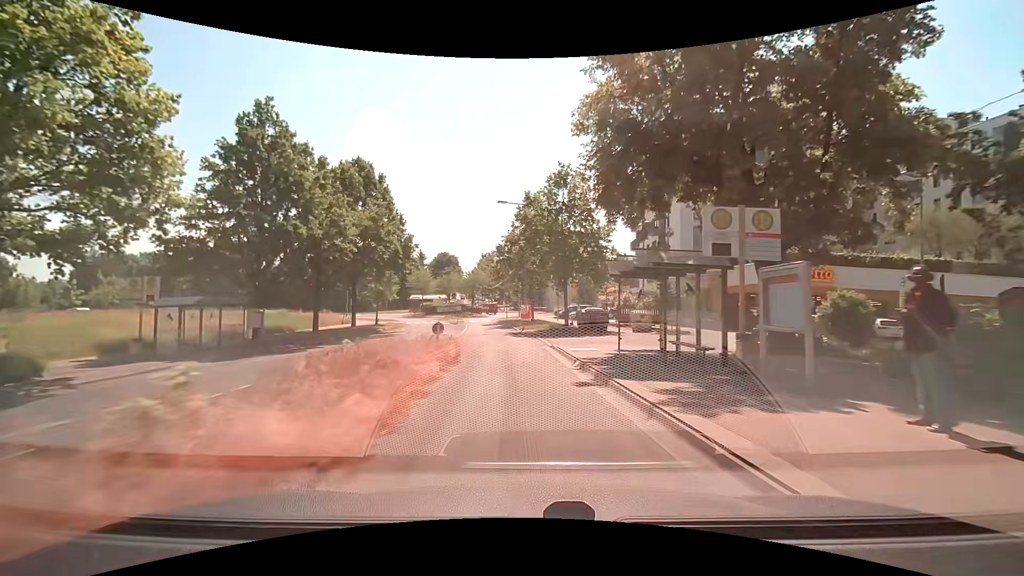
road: tertiary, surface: asphalt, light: Day
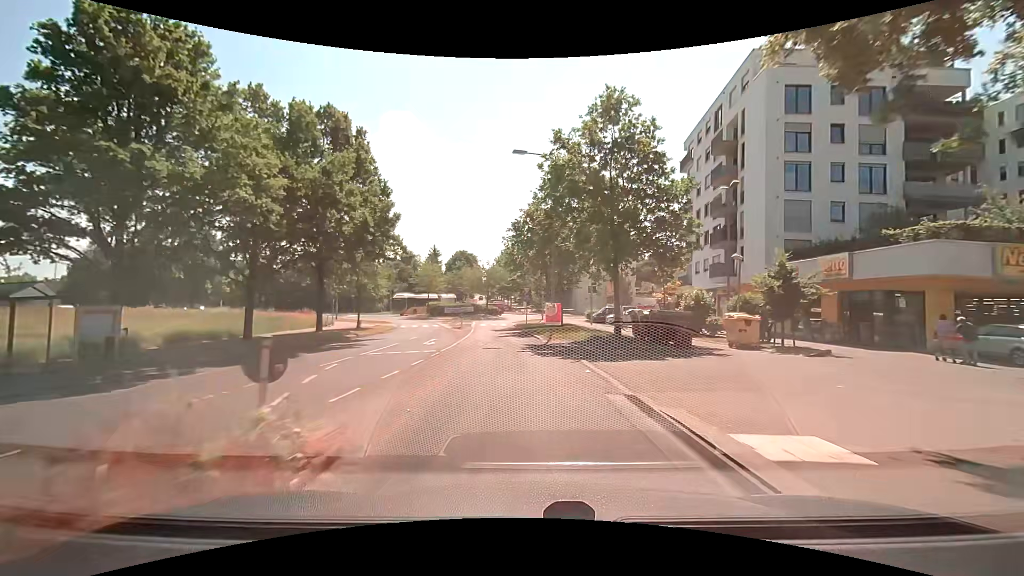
(-0.2, +12.5) m; -3°
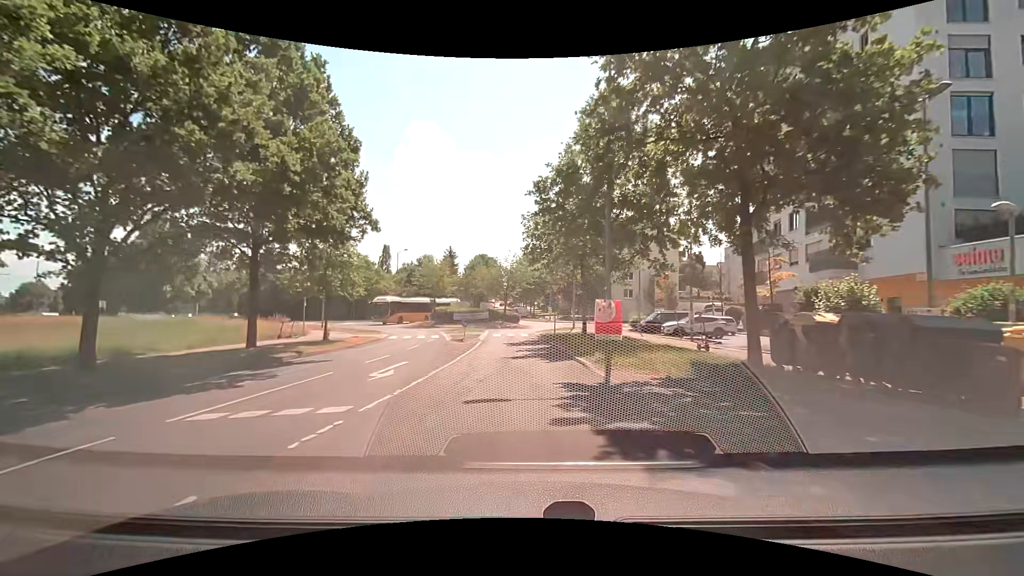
(-0.1, +11.5) m; -1°
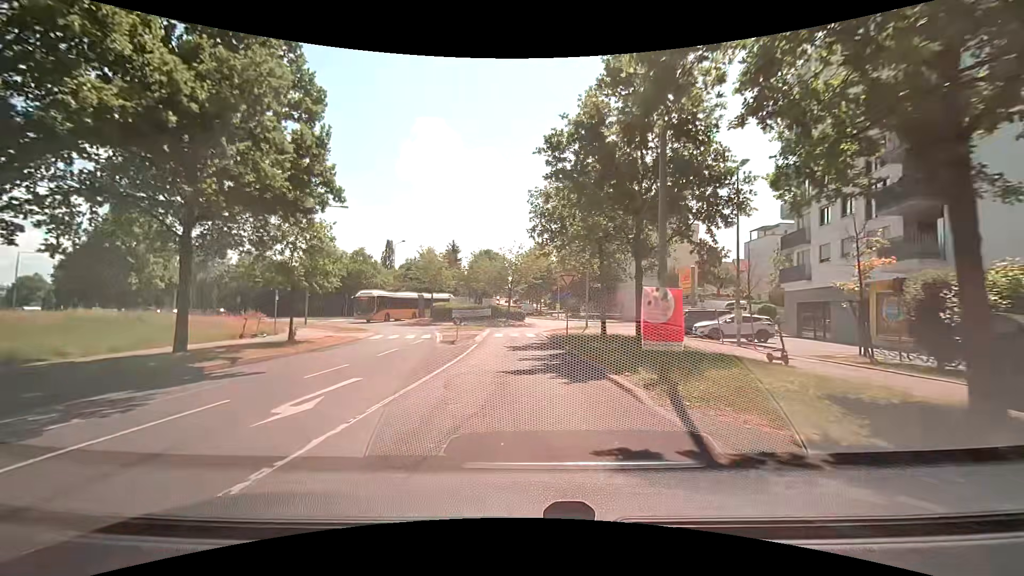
(-0.1, +5.3) m; -1°
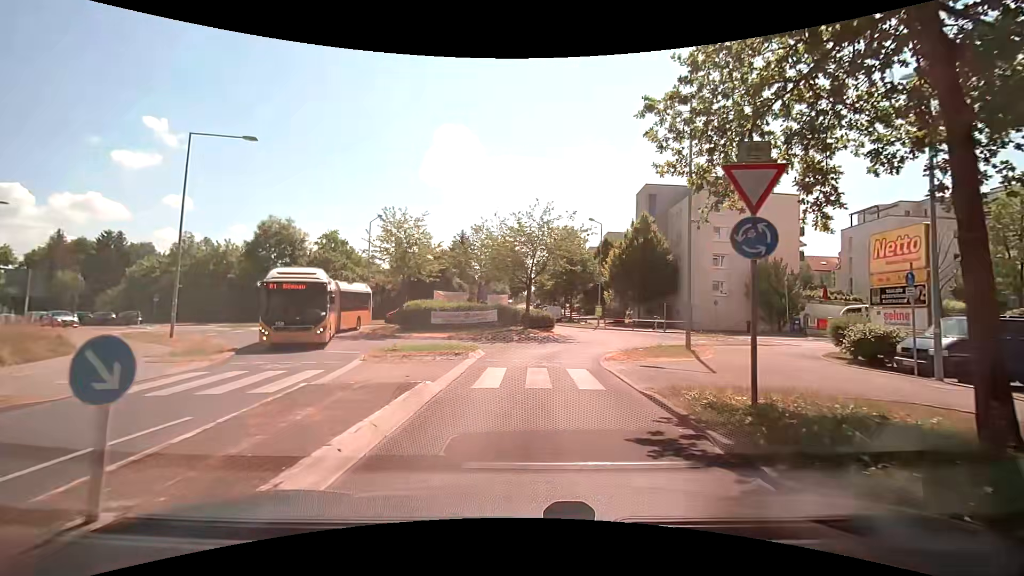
(-0.4, +19.8) m; -3°
